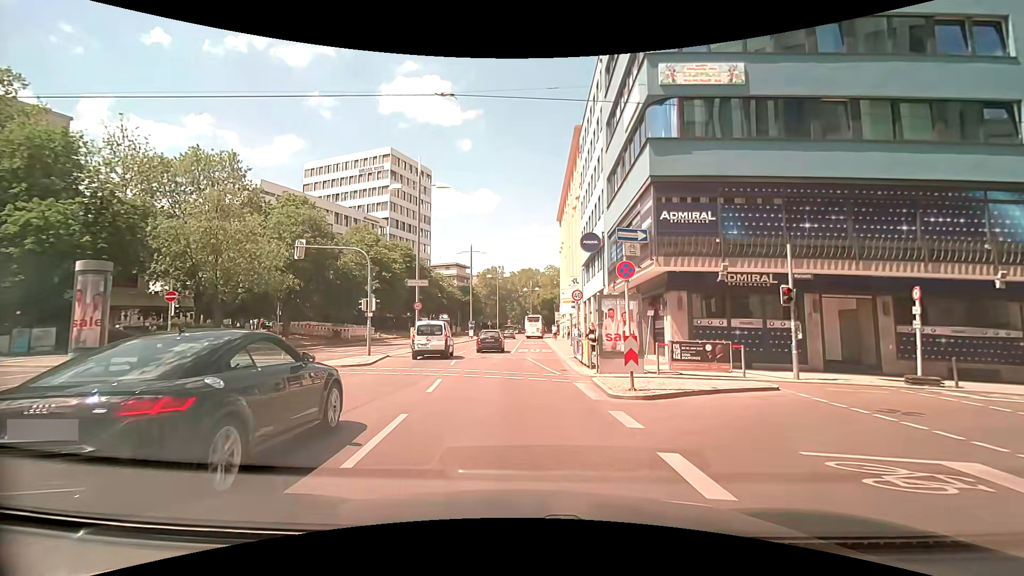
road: primary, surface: asphalt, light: Day
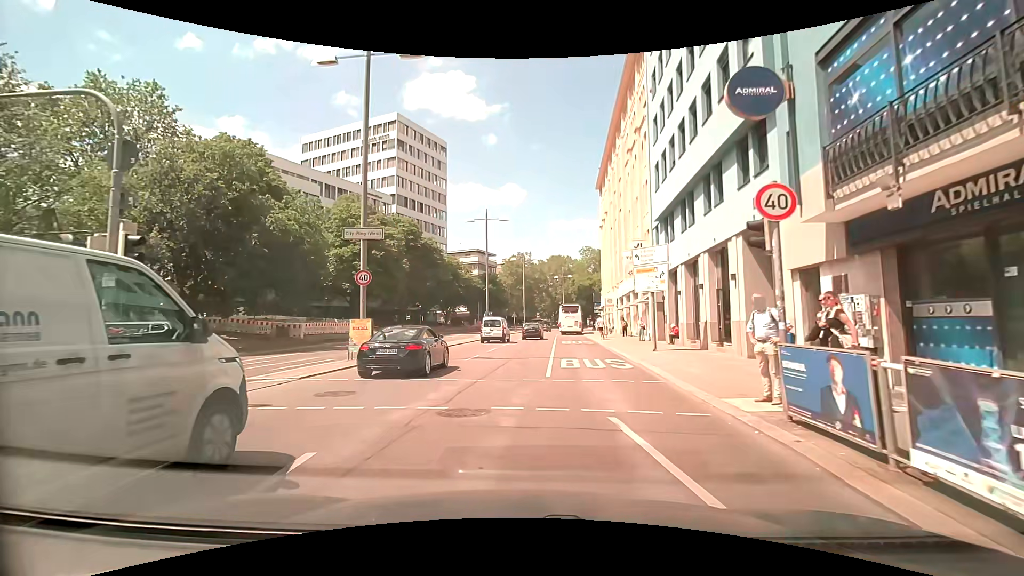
(-1.4, +18.0) m; -5°
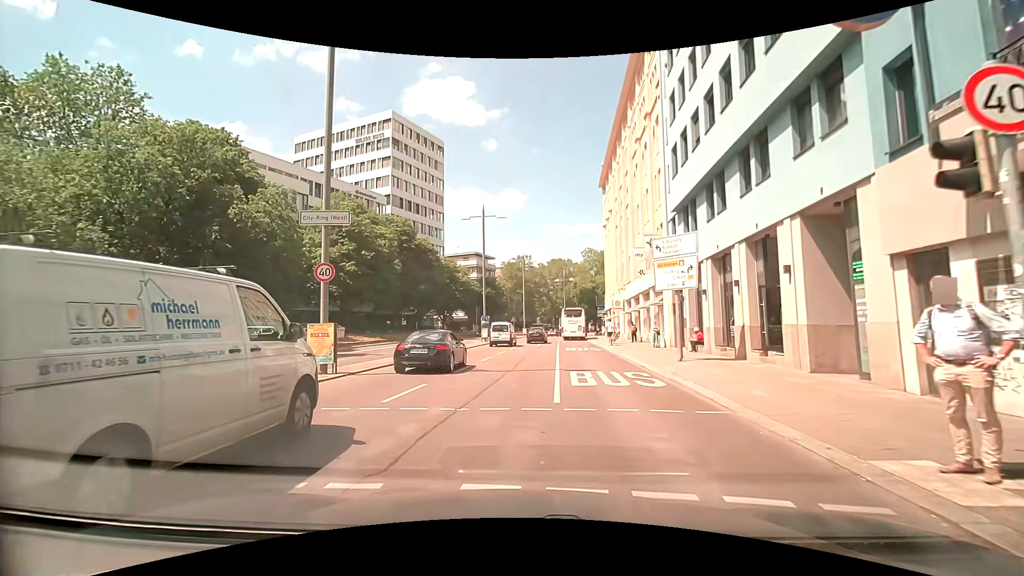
(0.0, +3.7) m; -1°
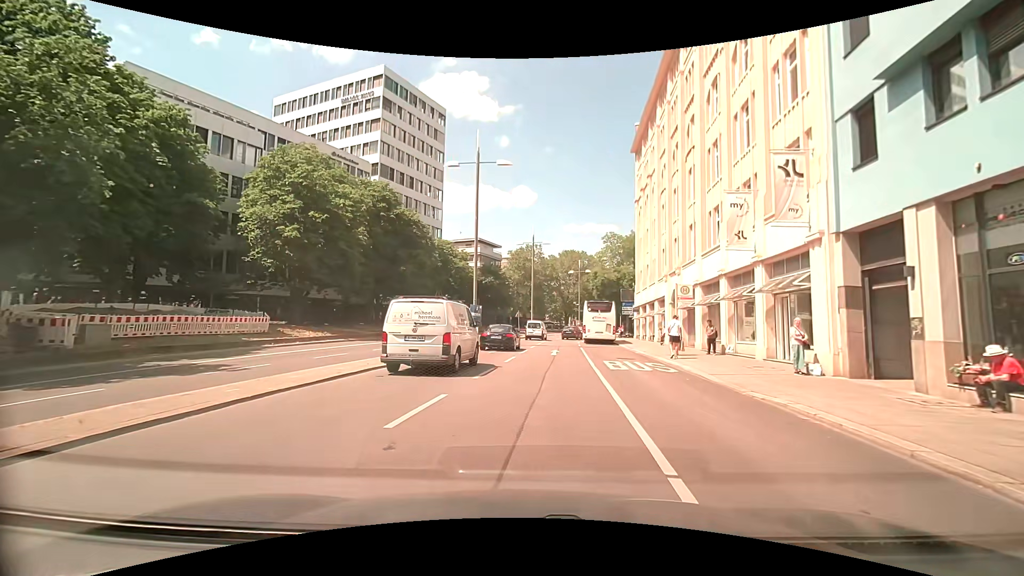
(-0.2, +15.0) m; -1°
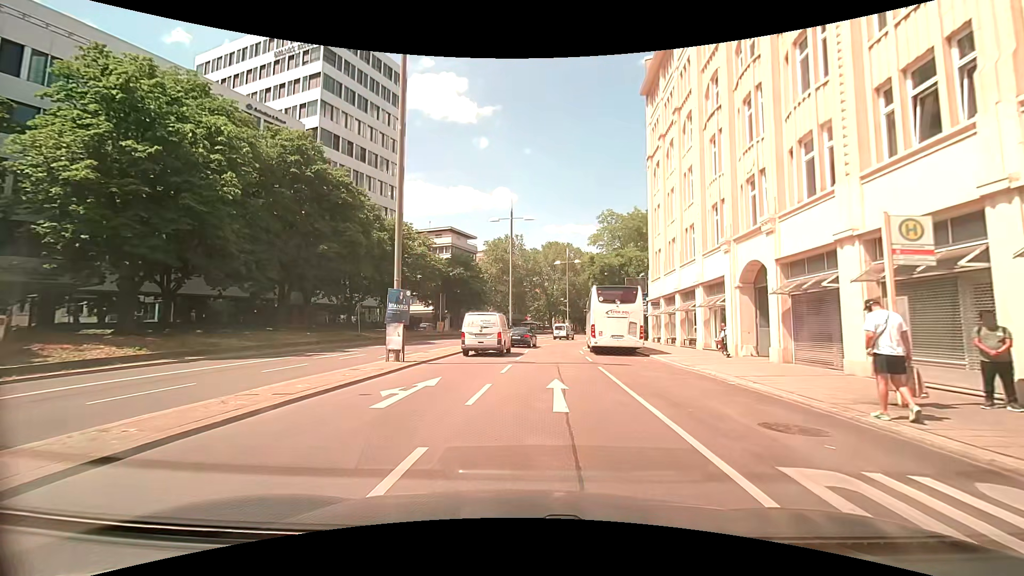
(+0.6, +15.6) m; +2°
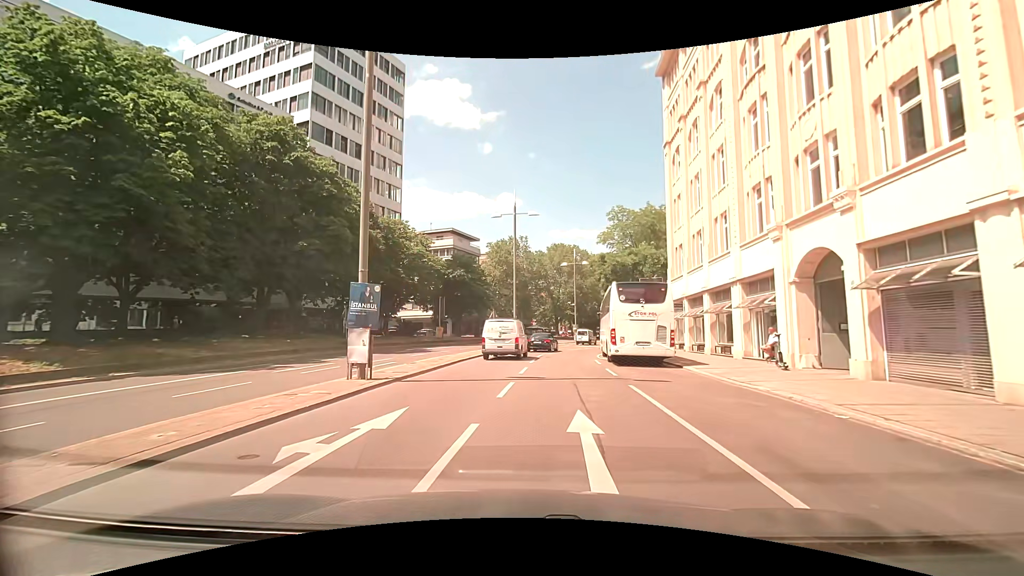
(0.0, +4.3) m; +2°
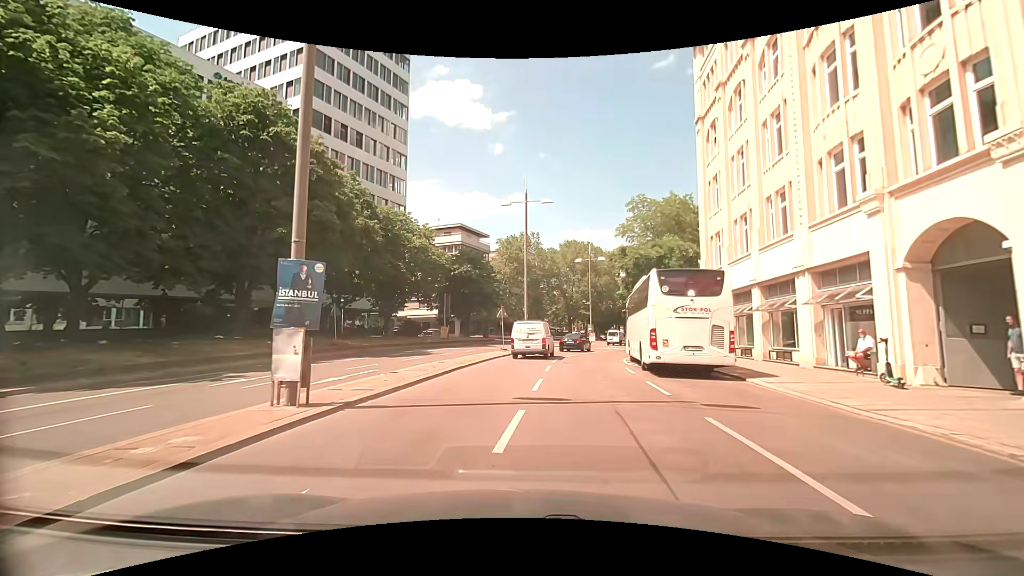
(-0.1, +4.6) m; 0°
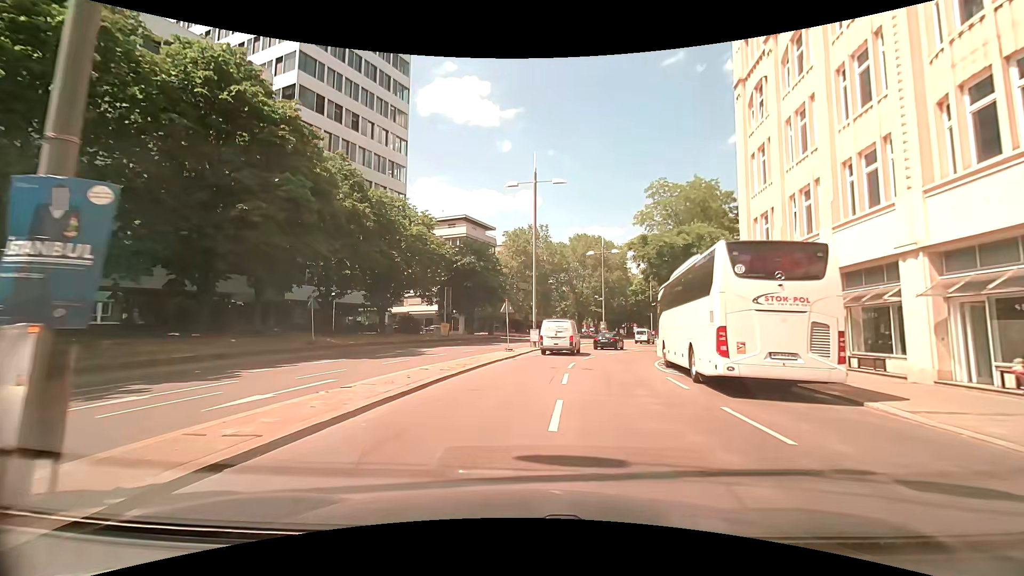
(-0.1, +4.9) m; -3°
(0, +10) (+1, +20) (+2, +30) (+4, +40) (+7, +49) (+11, +59) (+14, +68) (+18, +77) (+22, +86) (+26, +95) m
